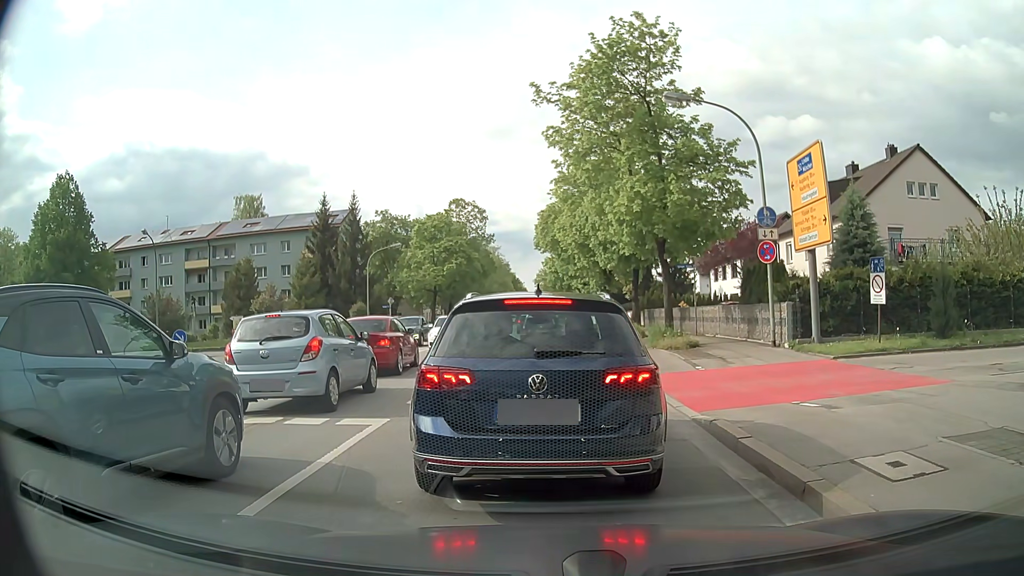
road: secondary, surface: asphalt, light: Day
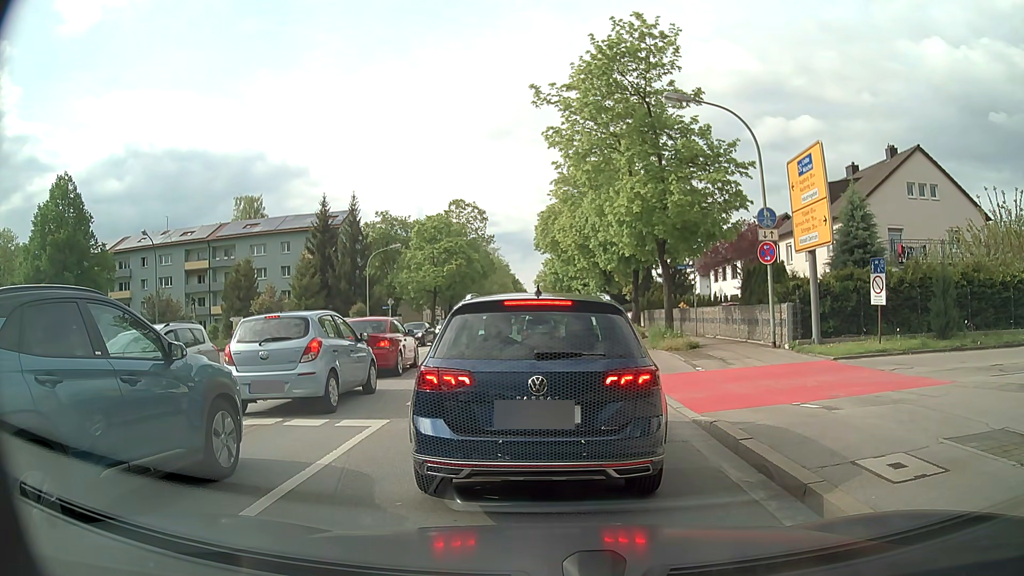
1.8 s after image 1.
(0.0, +0.1) m; 0°
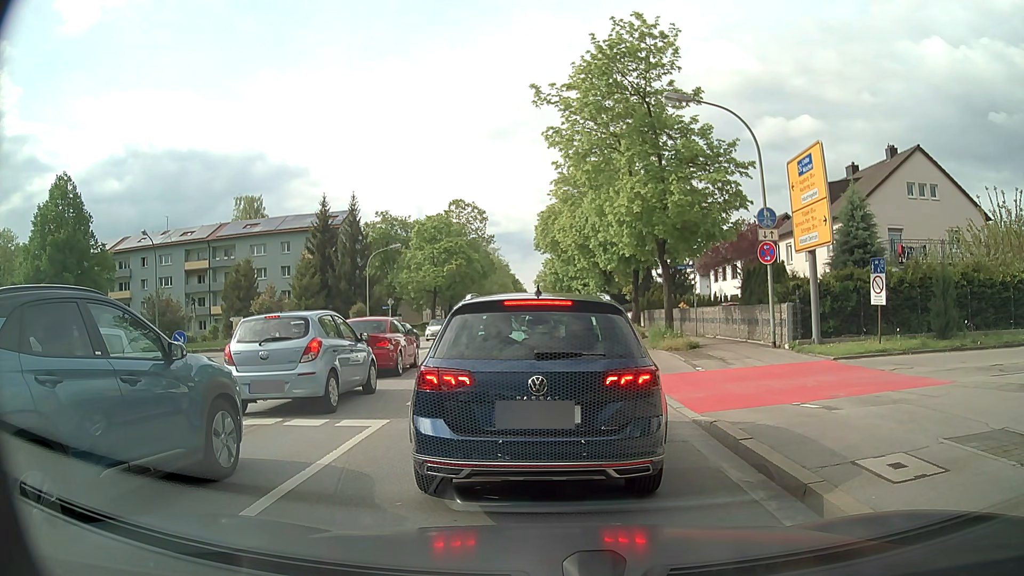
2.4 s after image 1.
(0.0, 0.0) m; 0°
